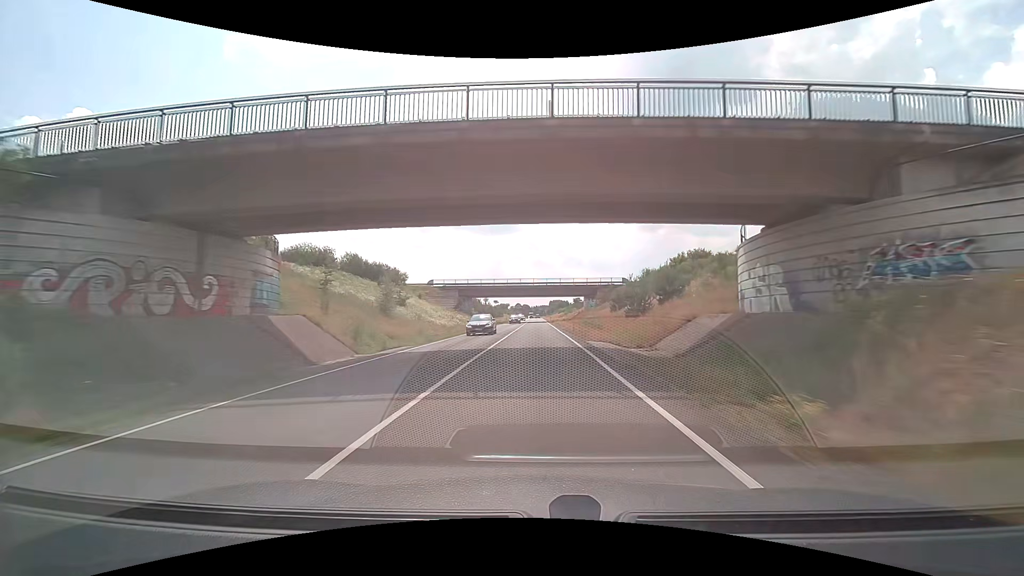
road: trunk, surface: asphalt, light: Day
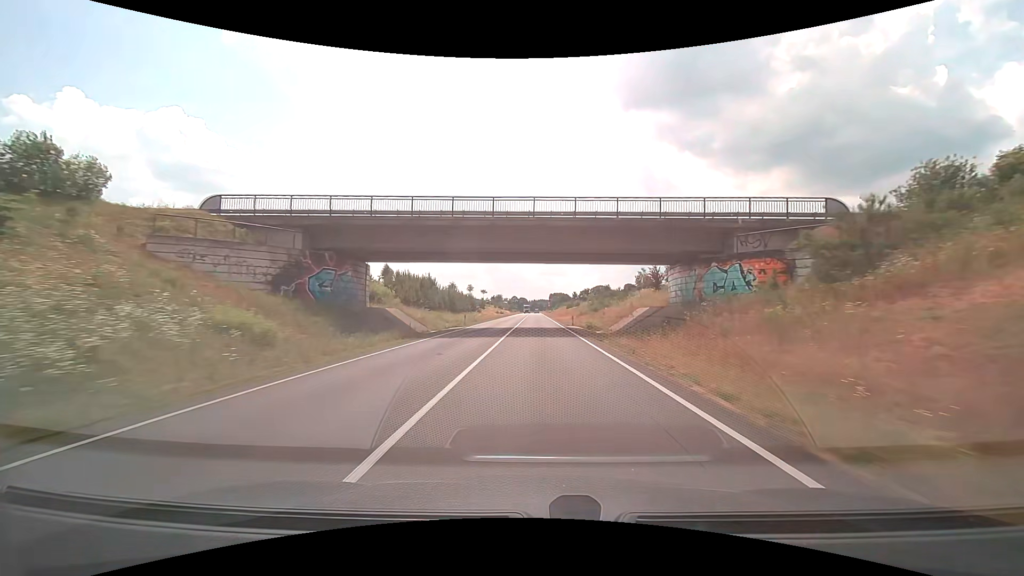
(0.0, +61.7) m; 0°
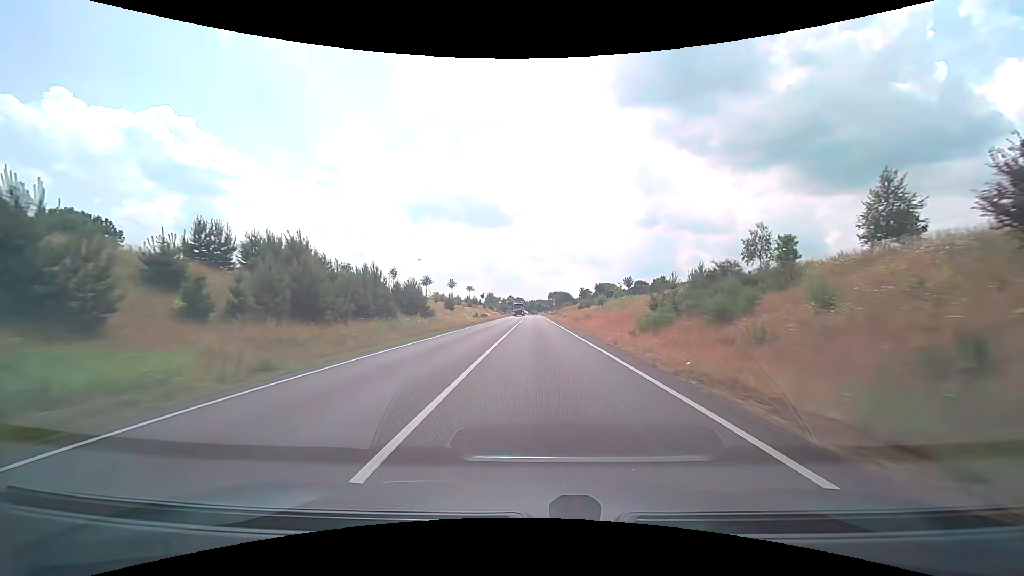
(+0.1, +42.3) m; +1°
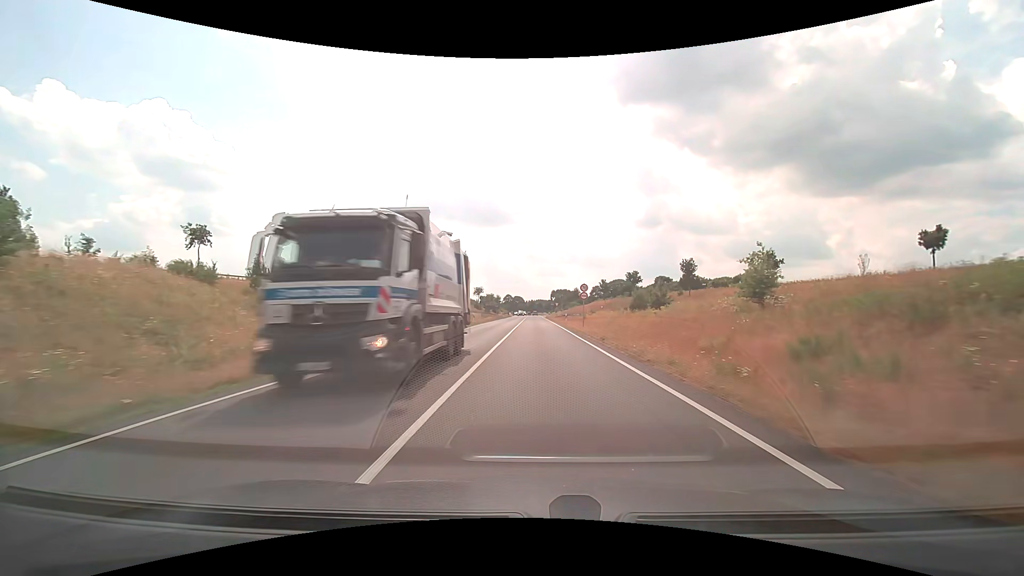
(-0.7, +49.8) m; -1°
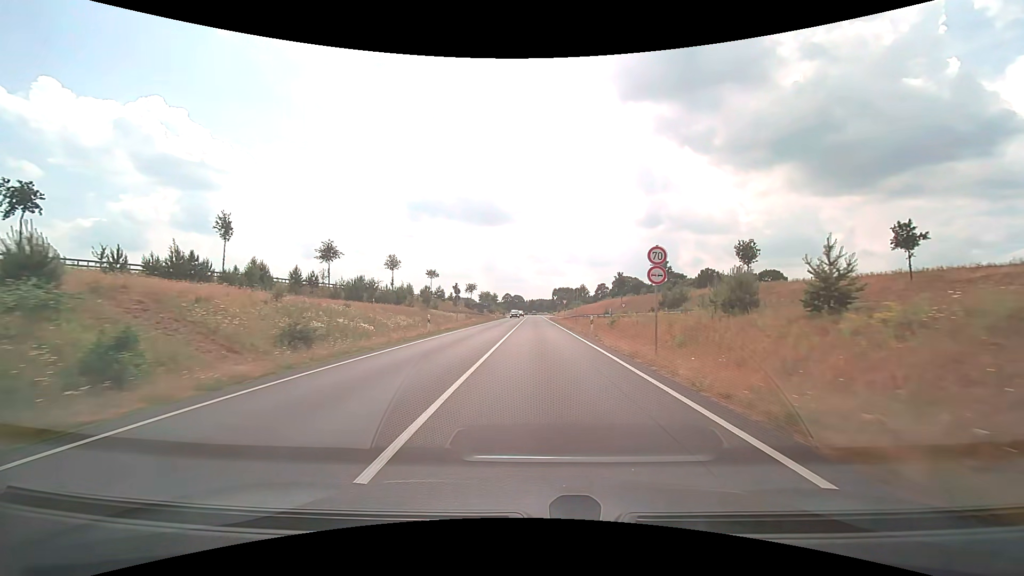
(+0.1, +22.0) m; 0°
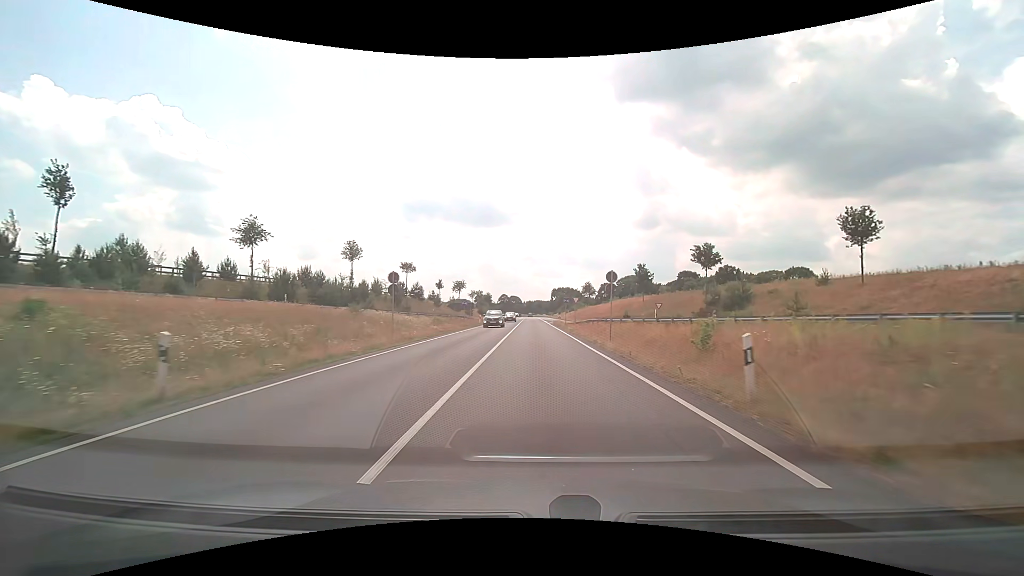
(0.0, +20.9) m; 0°
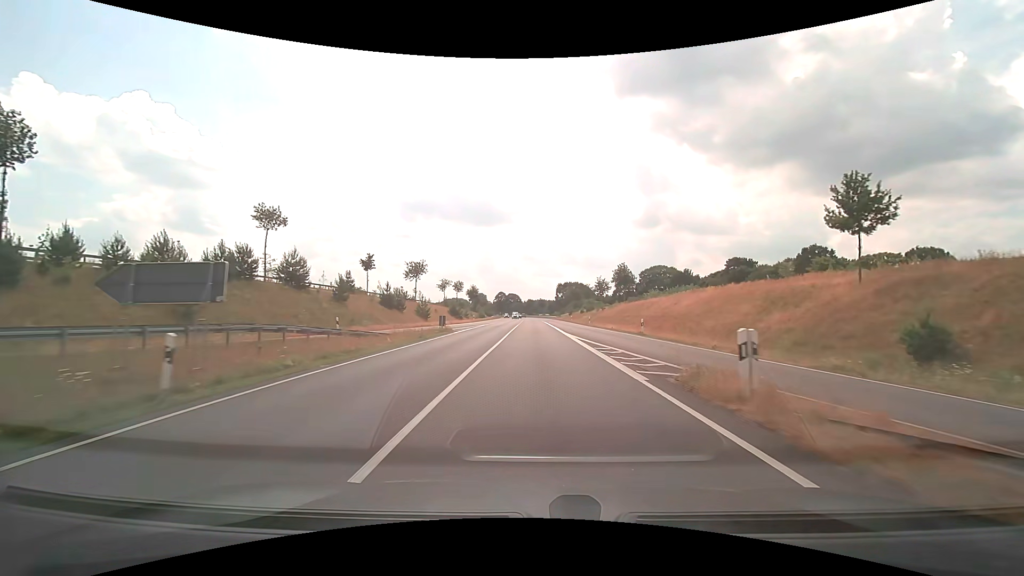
(-0.2, +51.2) m; 0°
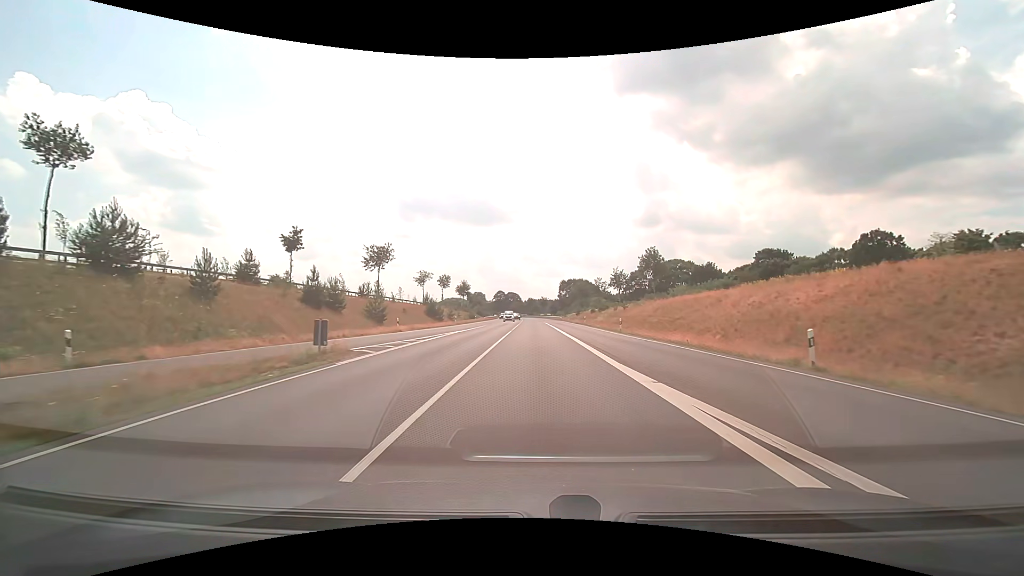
(0.0, +20.5) m; 0°
(0, +10) (0, +20) (0, +30) (0, +40) (0, +50) (0, +60) (0, +70) (0, +80) (0, +90) (0, +100) m
